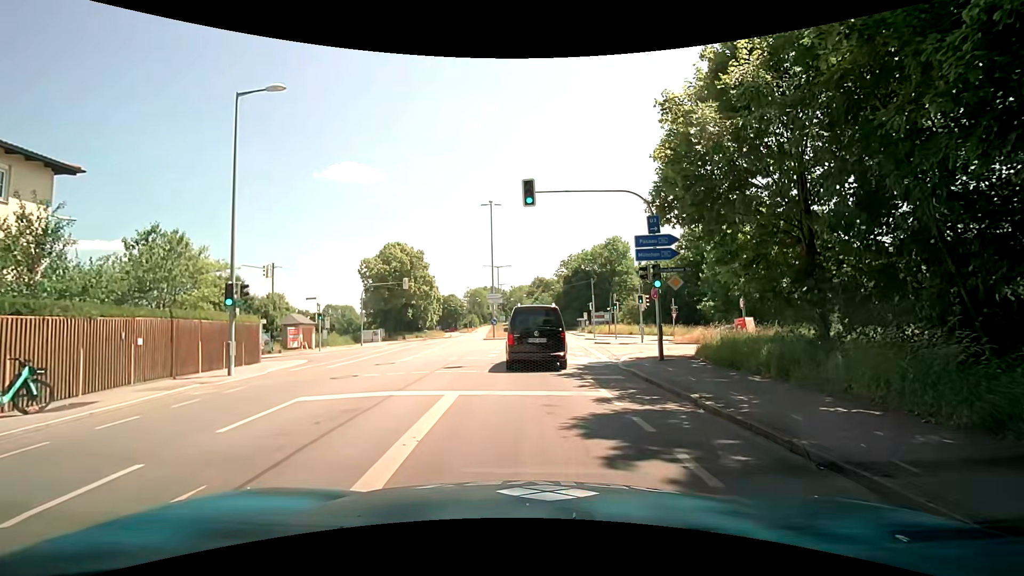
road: tertiary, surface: asphalt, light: Day
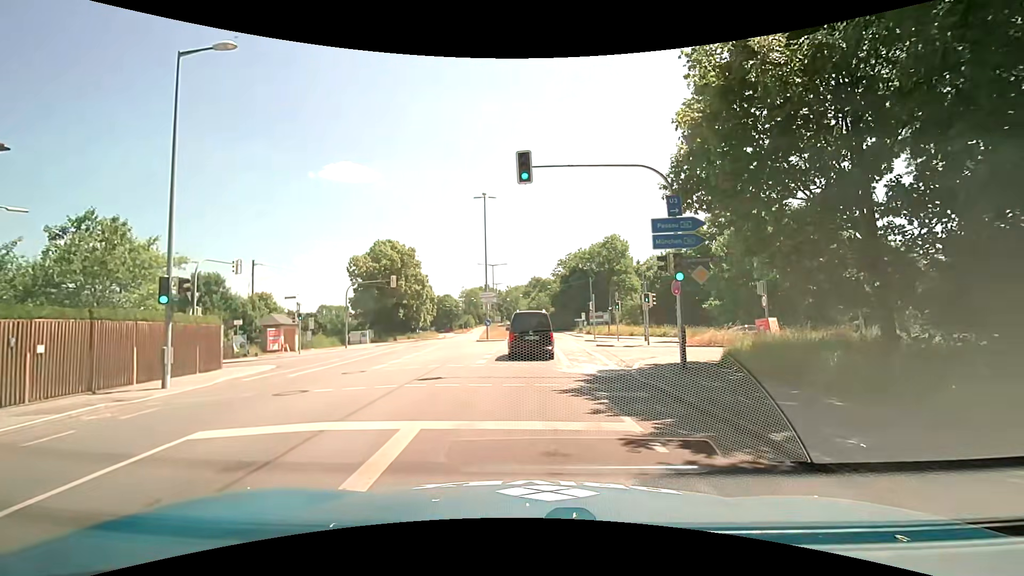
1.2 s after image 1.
(0.0, +3.0) m; -1°
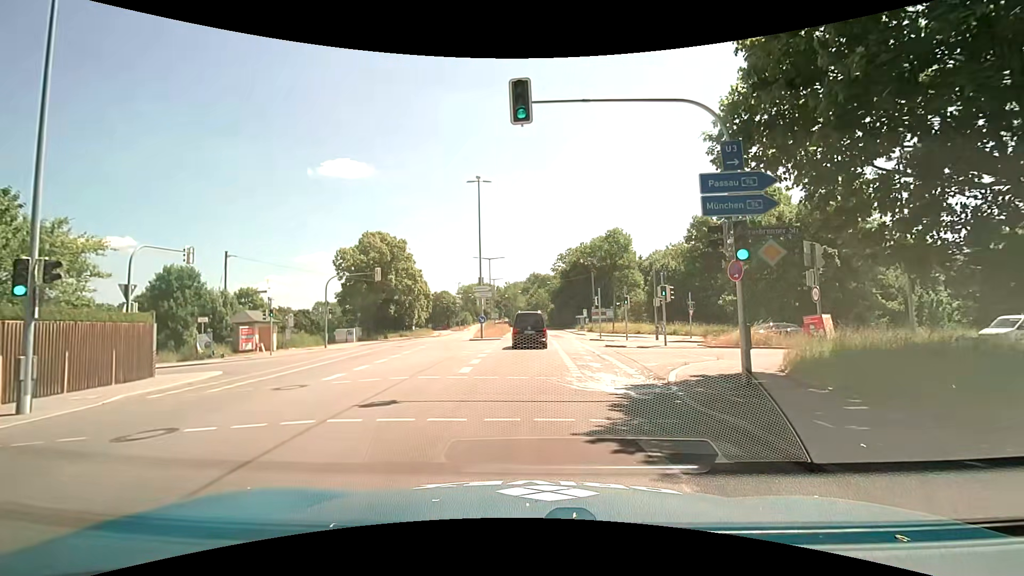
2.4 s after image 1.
(0.0, +4.2) m; +2°
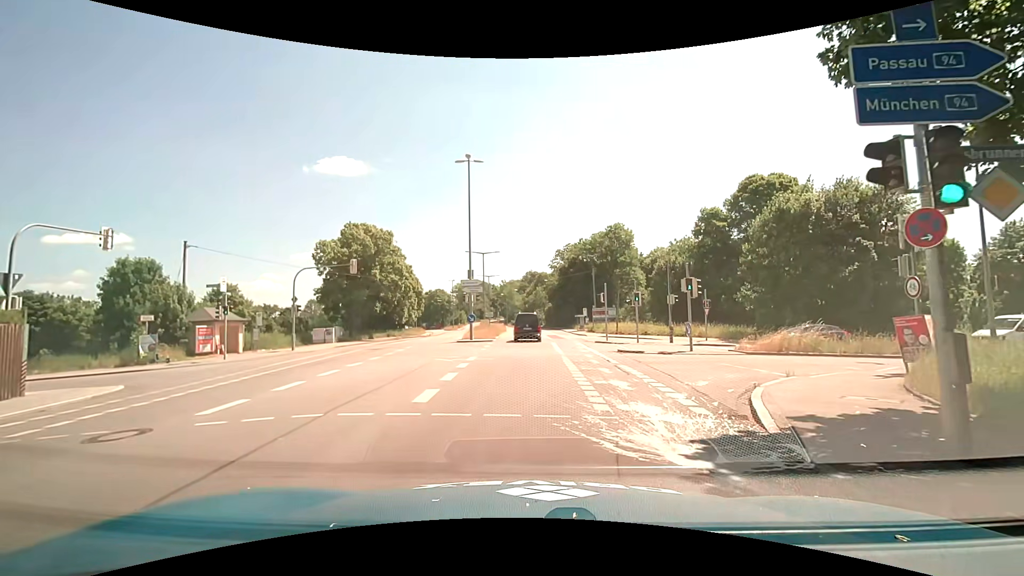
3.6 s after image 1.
(-0.1, +4.9) m; -2°
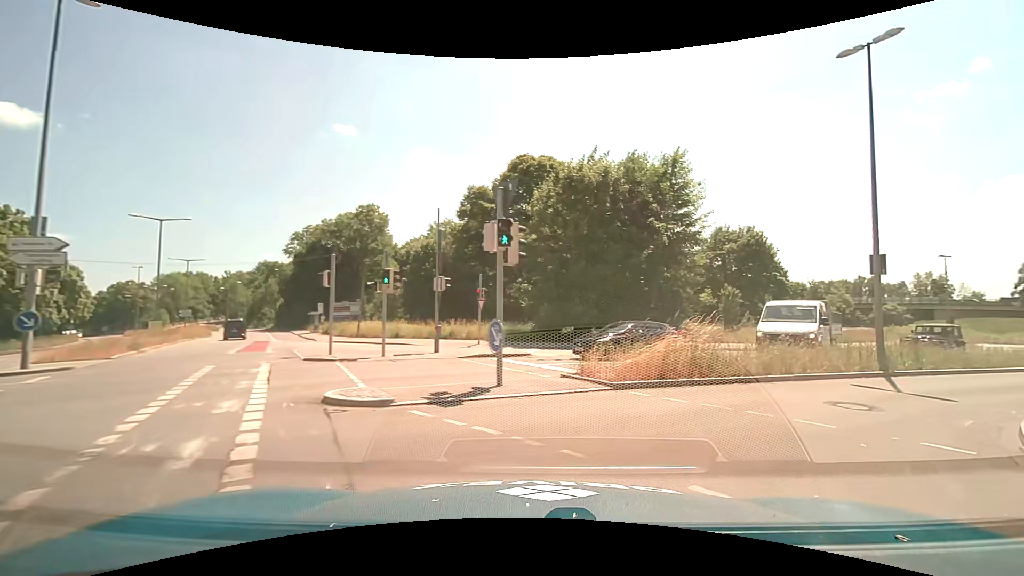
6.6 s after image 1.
(+2.3, +13.5) m; +29°
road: tertiary_link
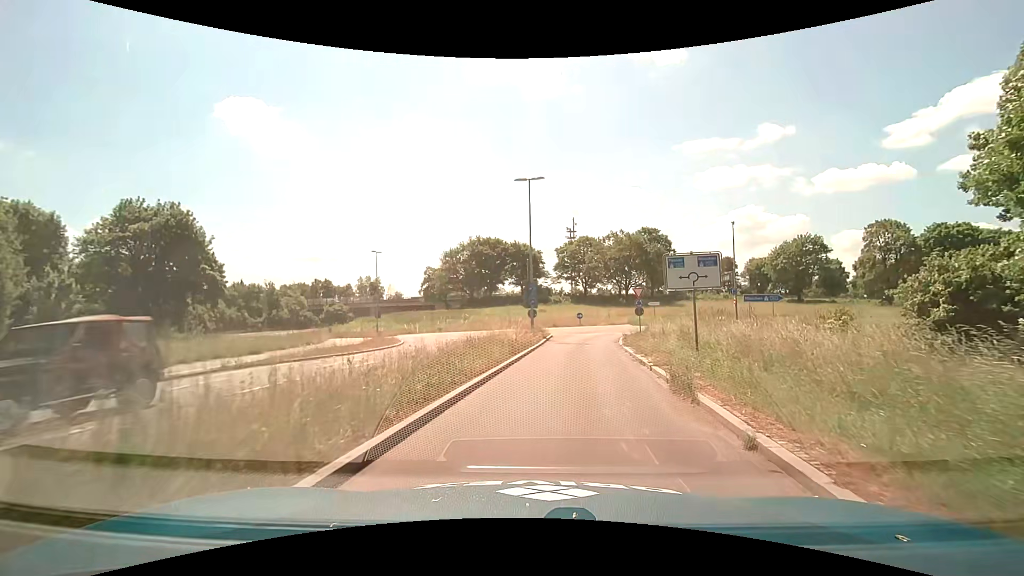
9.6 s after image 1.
(+9.2, +13.4) m; +56°
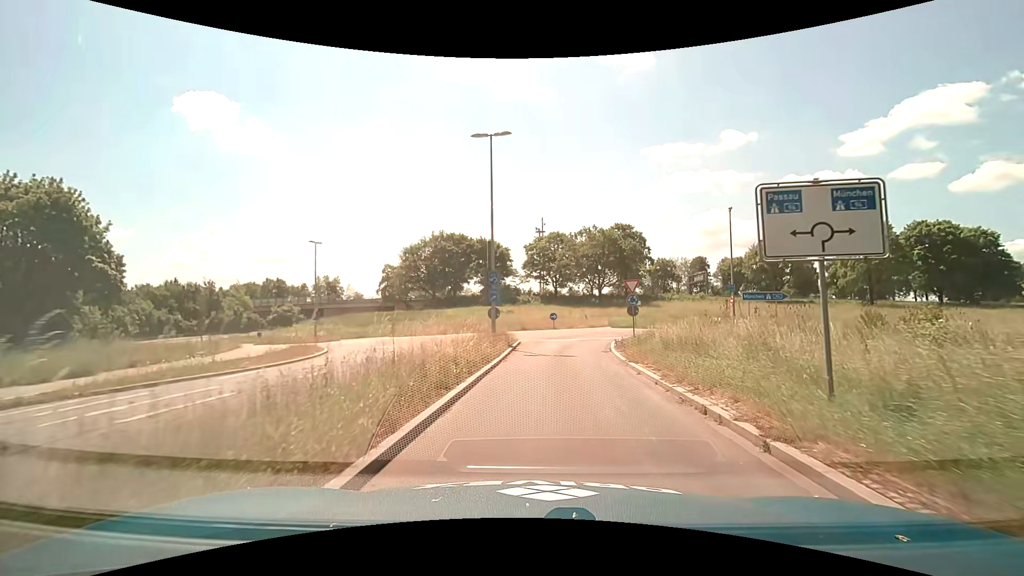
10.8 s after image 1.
(+0.2, +8.1) m; +3°
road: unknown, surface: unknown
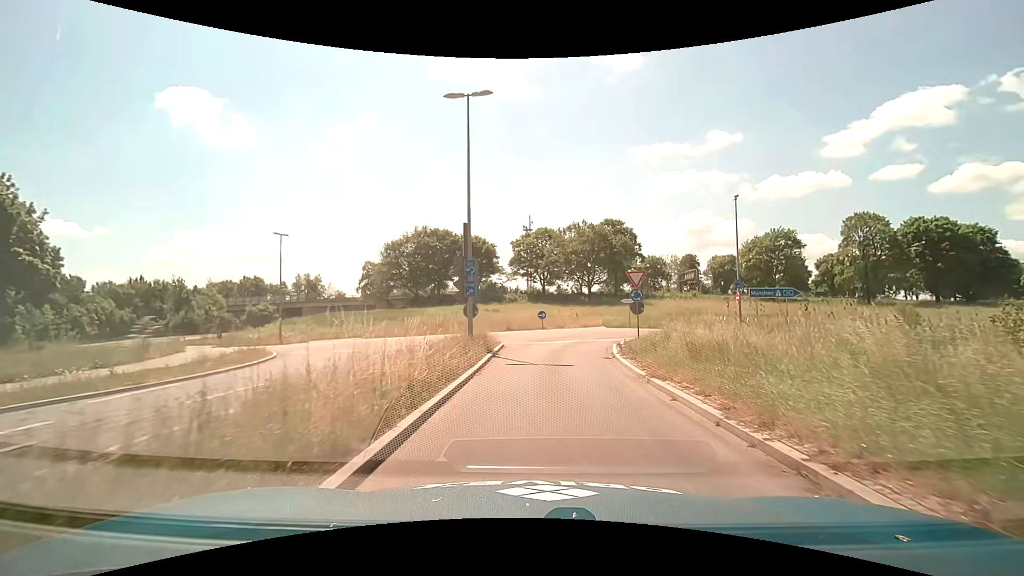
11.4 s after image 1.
(+0.1, +4.2) m; +2°
(0, +10) (+1, +20) (+4, +29) (+12, +35) (+22, +34) (+32, +31) (+41, +28) (+50, +24) (+60, +21) (+70, +18) m
